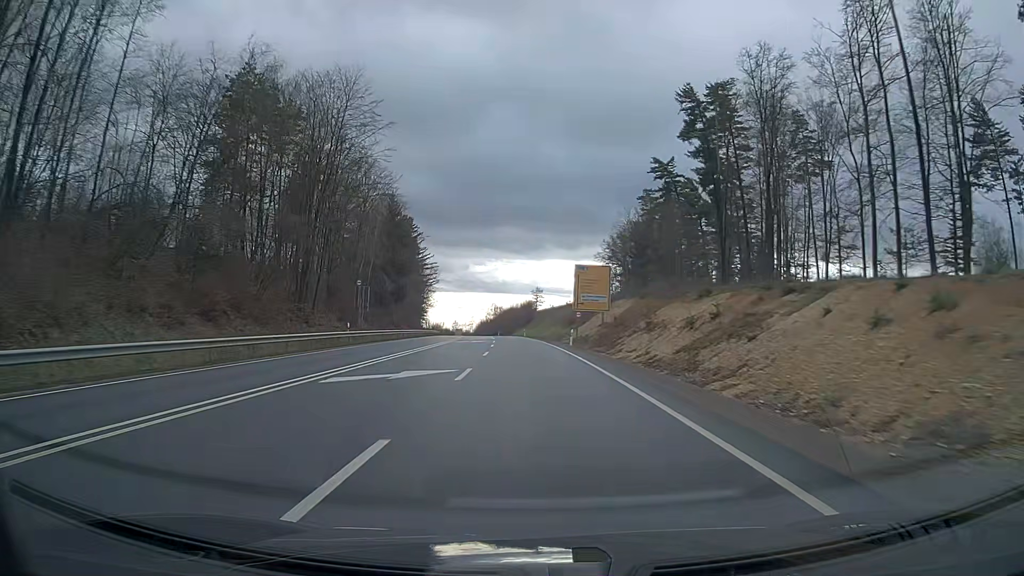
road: primary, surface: asphalt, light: Day
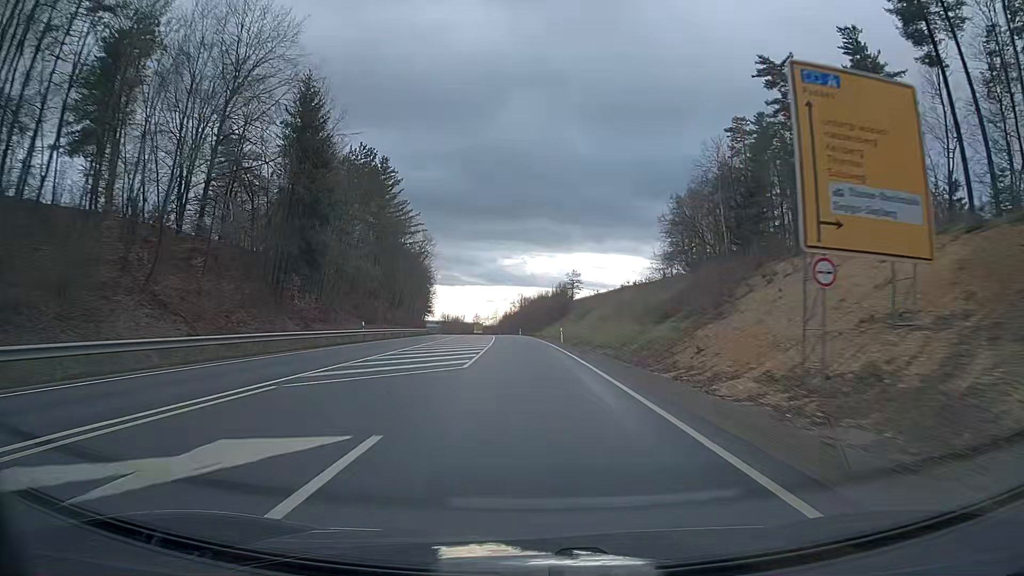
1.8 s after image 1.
(-1.0, +47.8) m; -2°
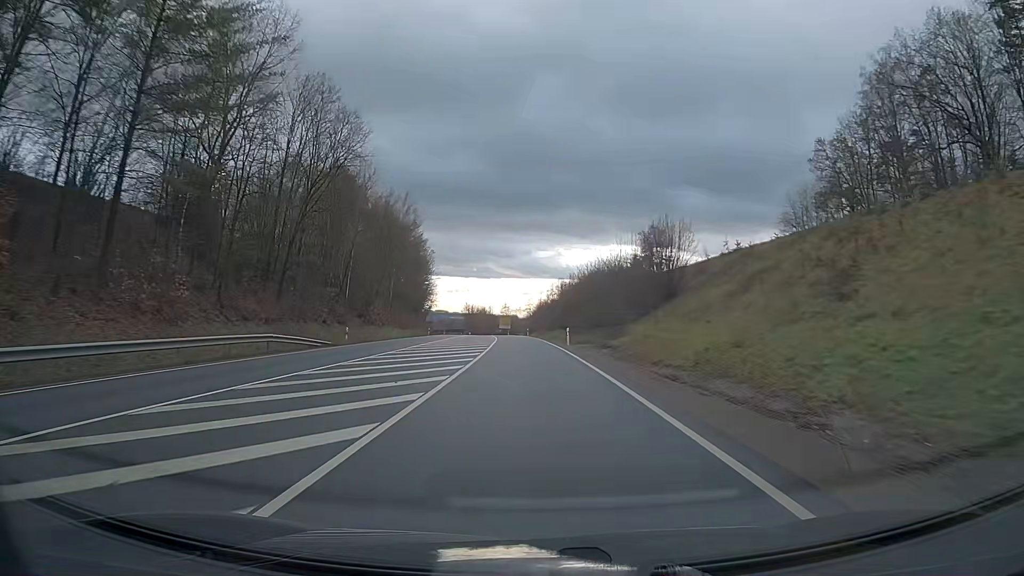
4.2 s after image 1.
(-2.0, +63.7) m; -4°
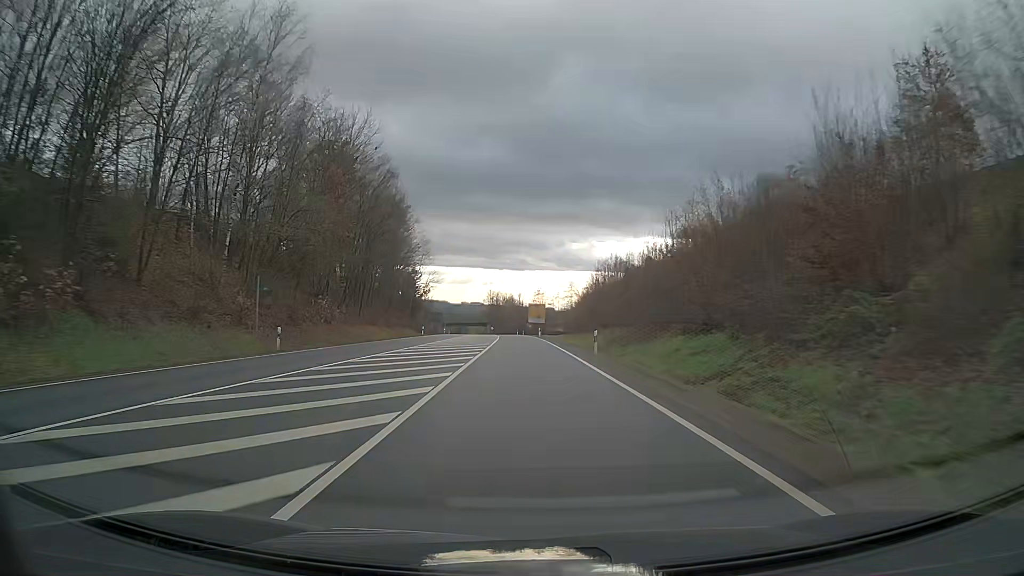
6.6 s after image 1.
(-1.6, +63.8) m; -3°
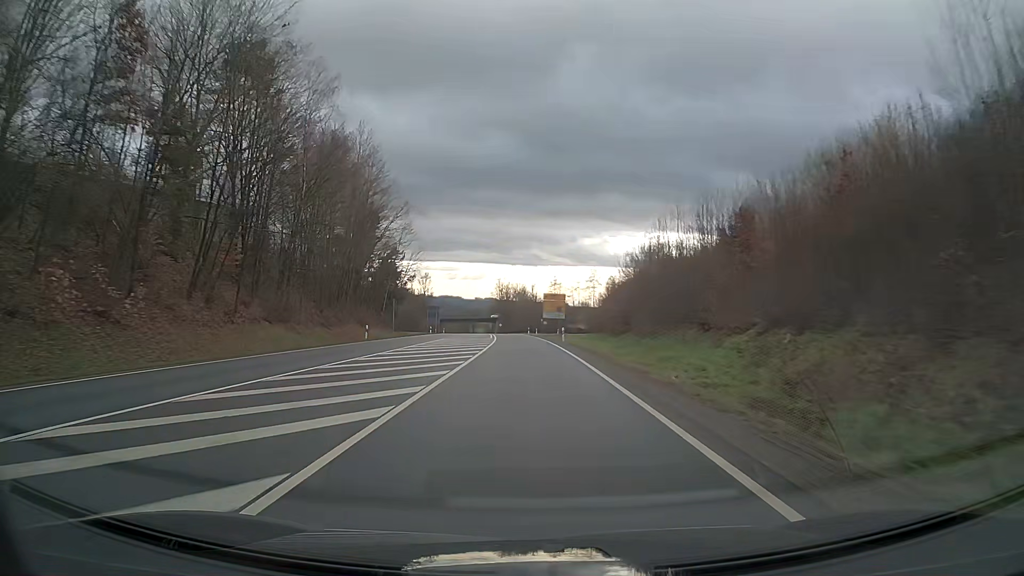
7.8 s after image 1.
(-0.3, +31.9) m; -1°
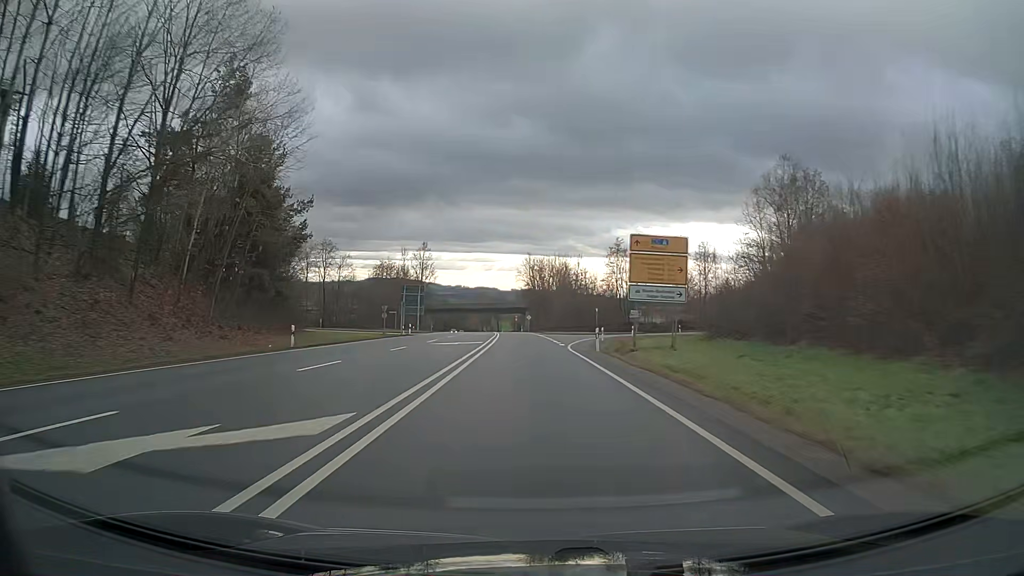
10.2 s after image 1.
(-1.7, +63.6) m; -3°
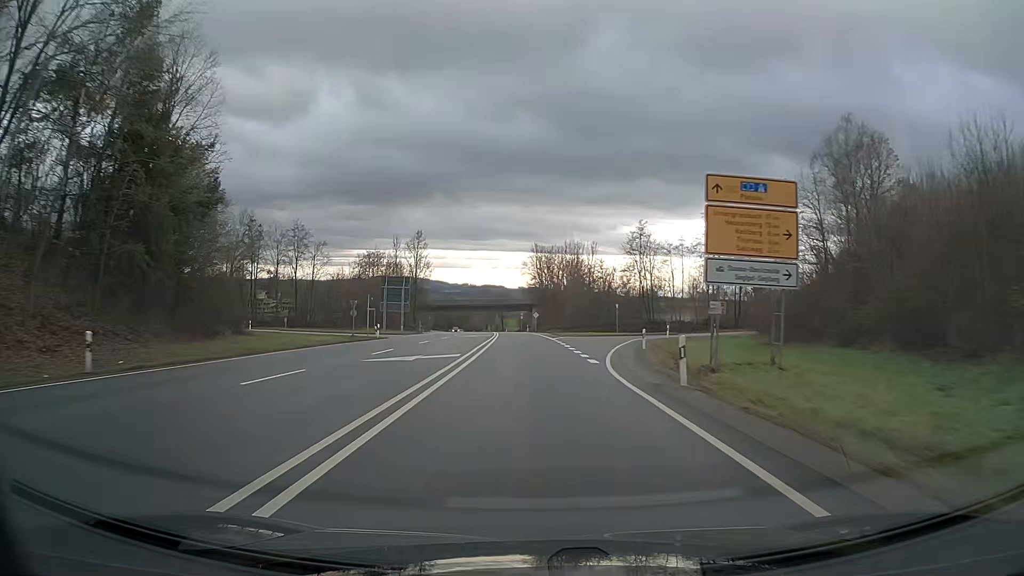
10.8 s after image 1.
(-0.1, +15.6) m; -1°
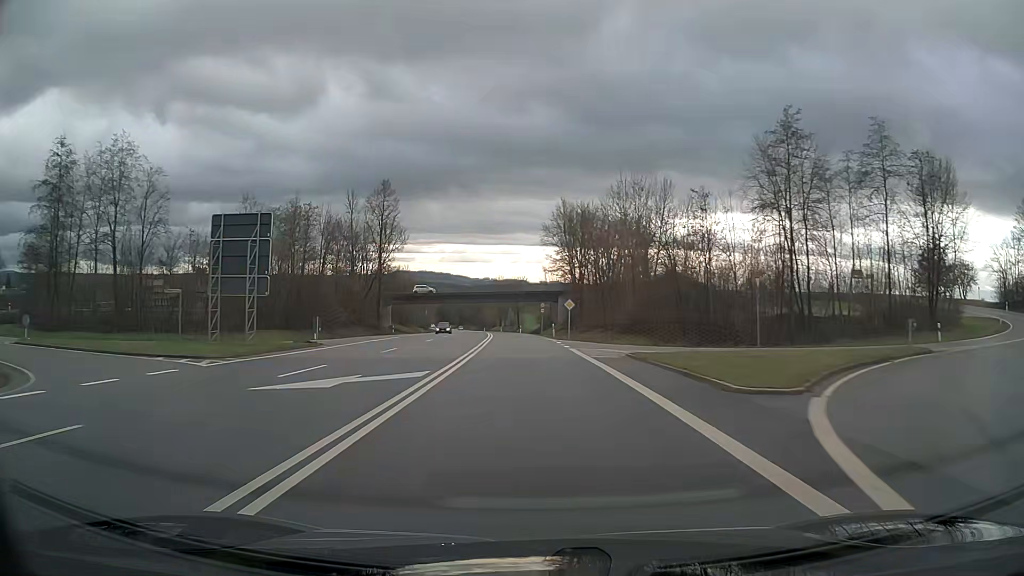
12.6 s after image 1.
(-0.7, +45.5) m; -2°
